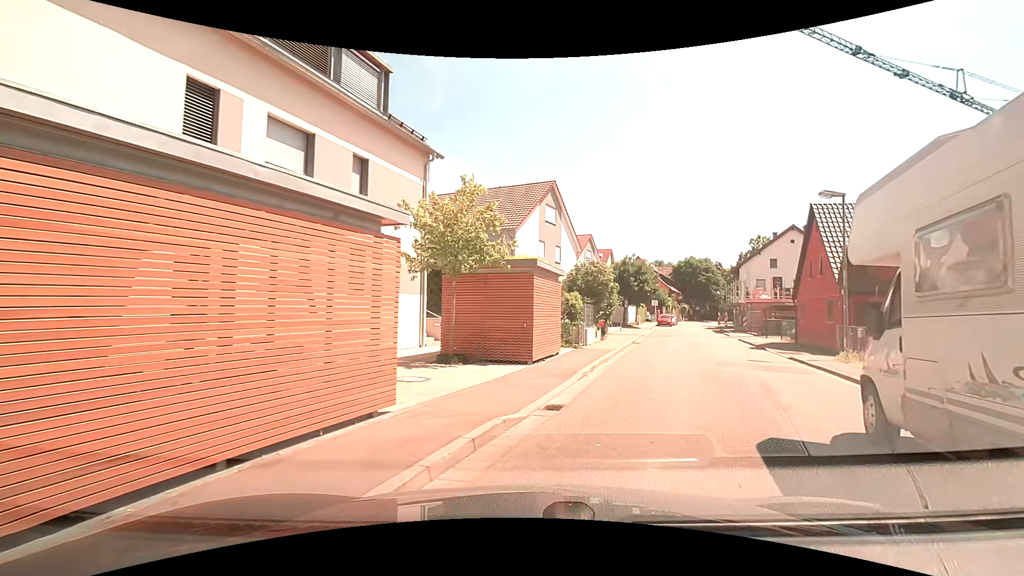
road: tertiary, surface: asphalt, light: Day
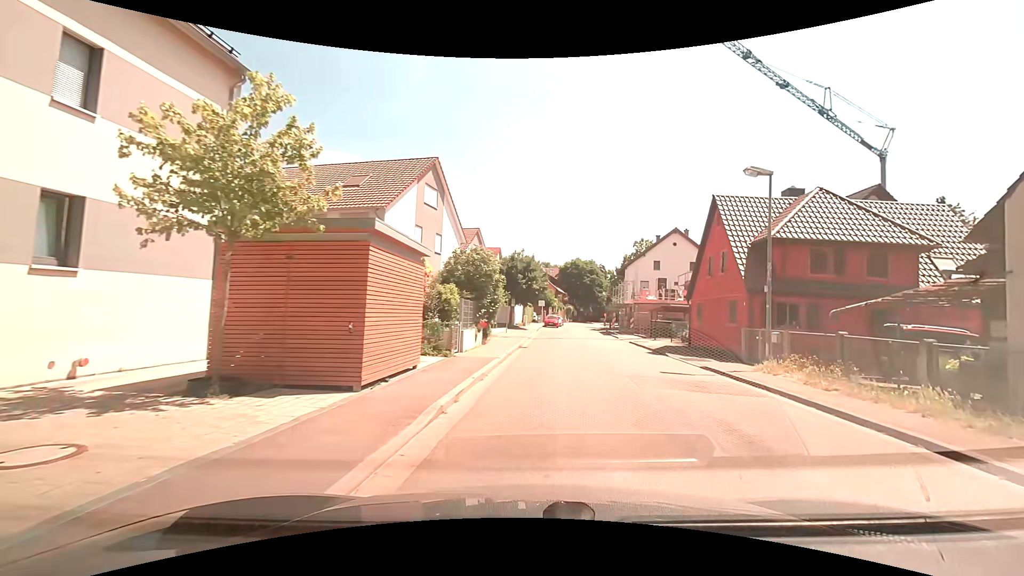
(+0.7, +5.0) m; +13°
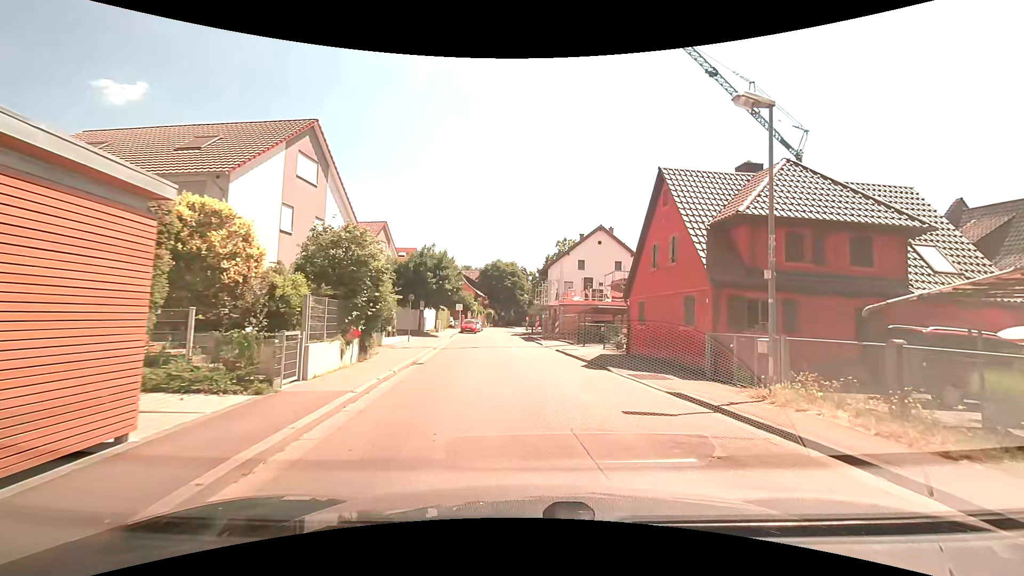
(+0.7, +6.0) m; +10°
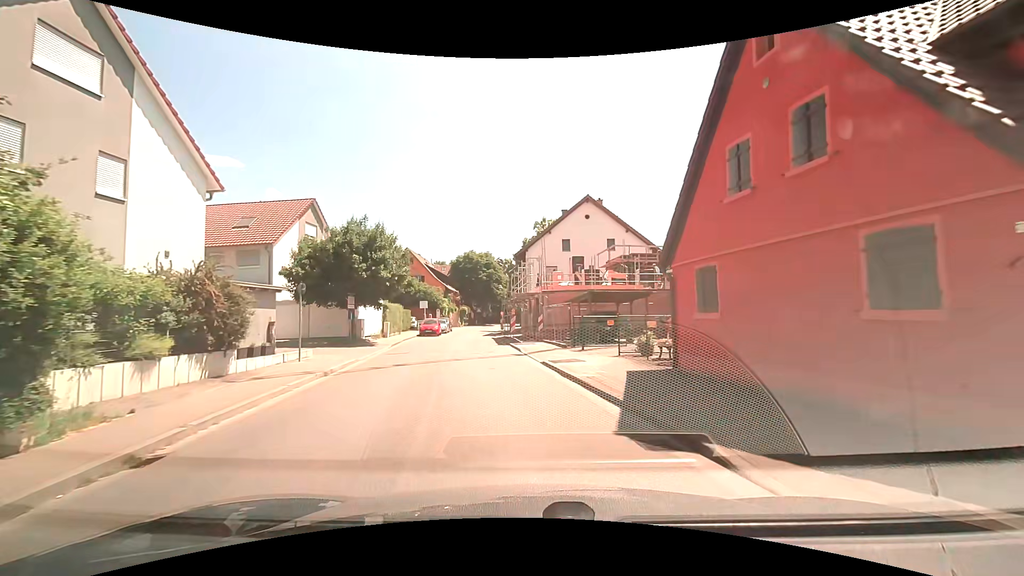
(+0.6, +11.0) m; +3°
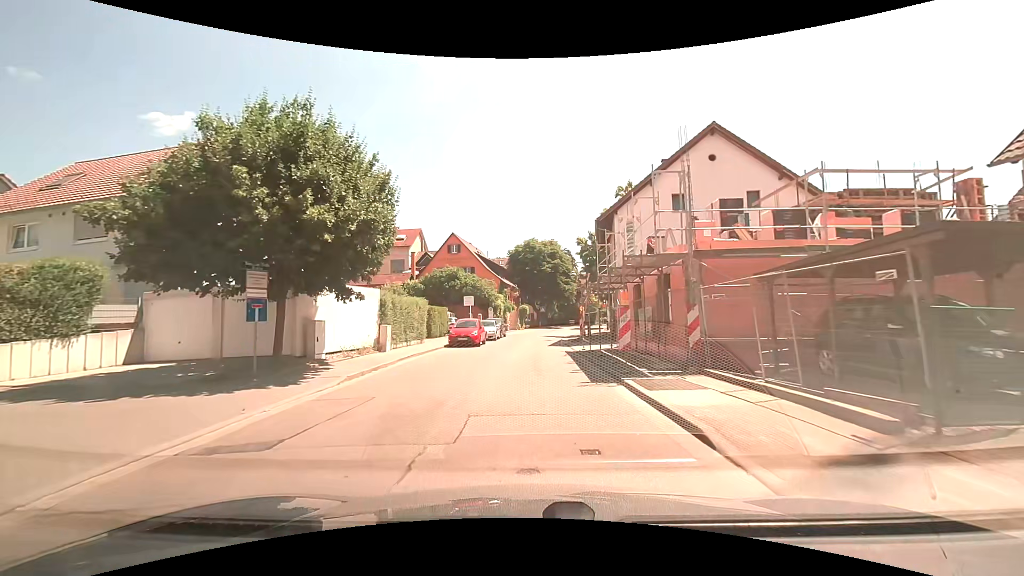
(-1.4, +16.2) m; -8°
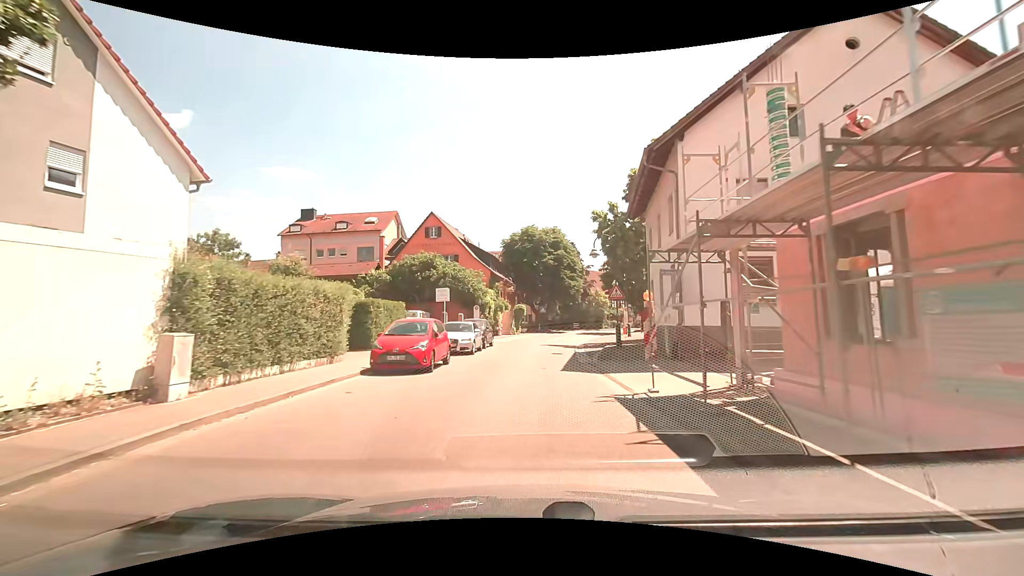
(-0.1, +13.0) m; 0°
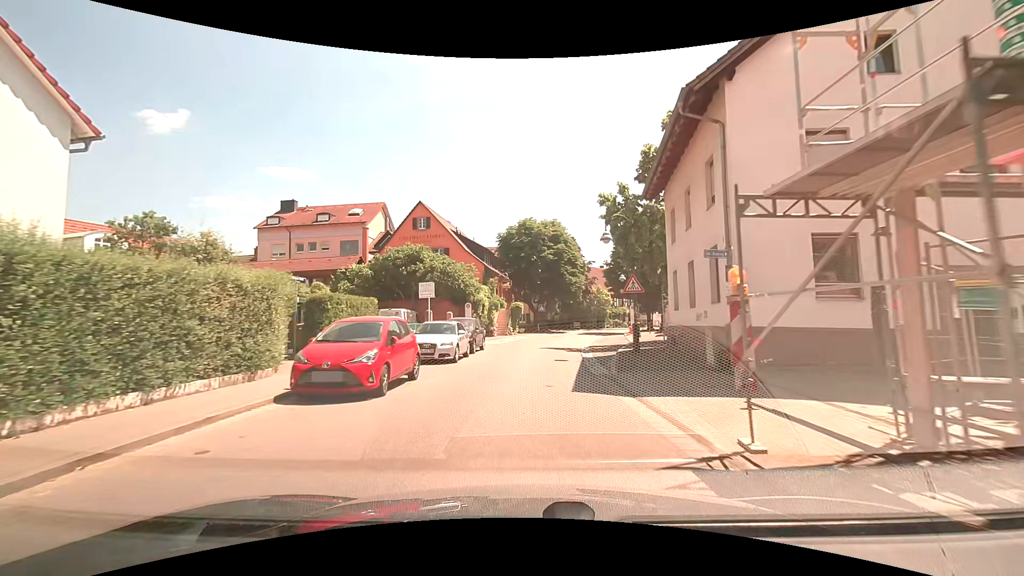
(0.0, +4.5) m; 0°
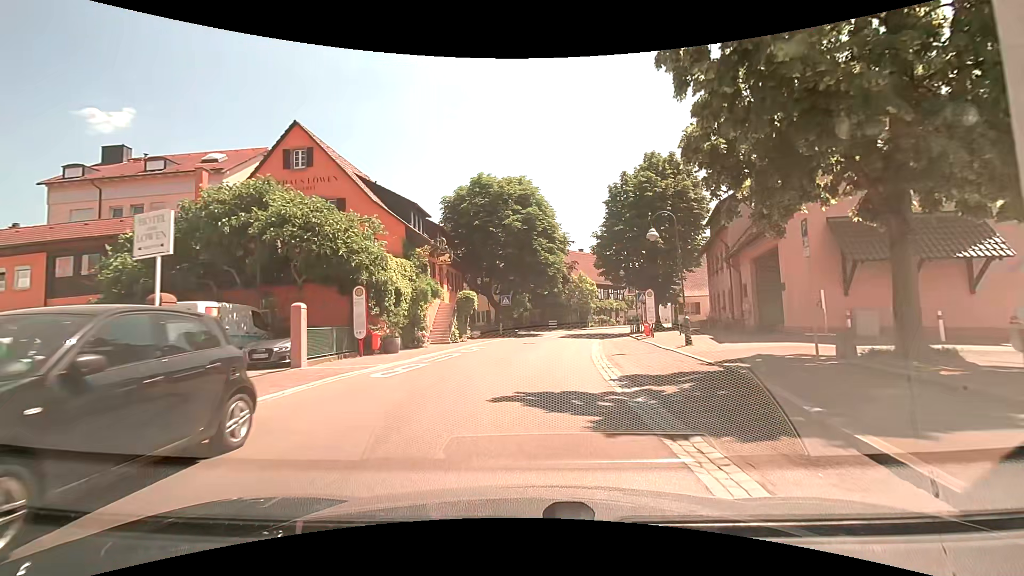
(+0.7, +18.5) m; +4°
(0, +10) (+1, +20) (+2, +30) (+4, +40) (+7, +49) (+12, +58) (+17, +66) (+23, +74) (+30, +82) (+38, +88) m
